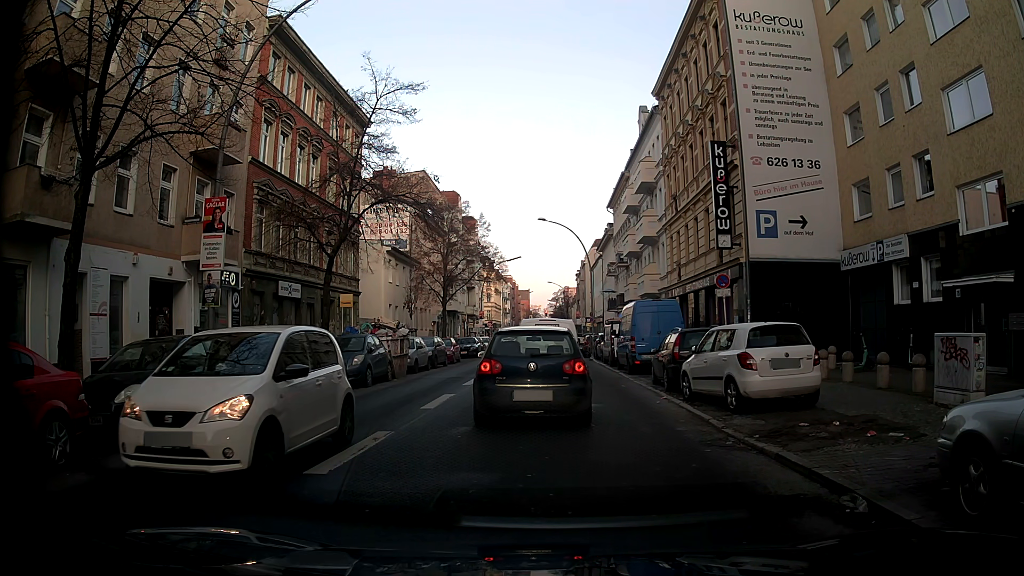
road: tertiary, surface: asphalt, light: Day
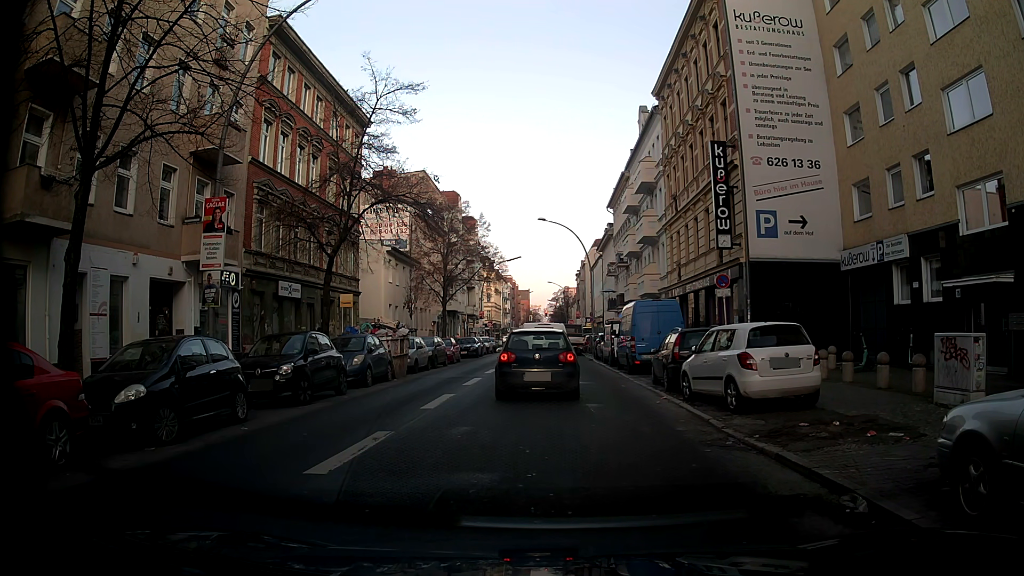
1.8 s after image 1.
(0.0, 0.0) m; 0°
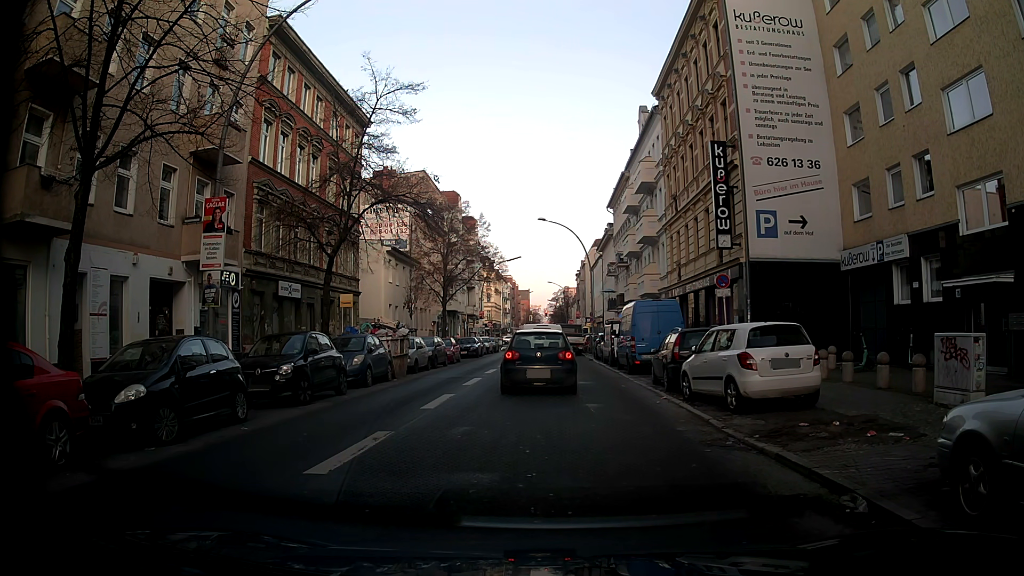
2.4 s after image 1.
(0.0, 0.0) m; 0°
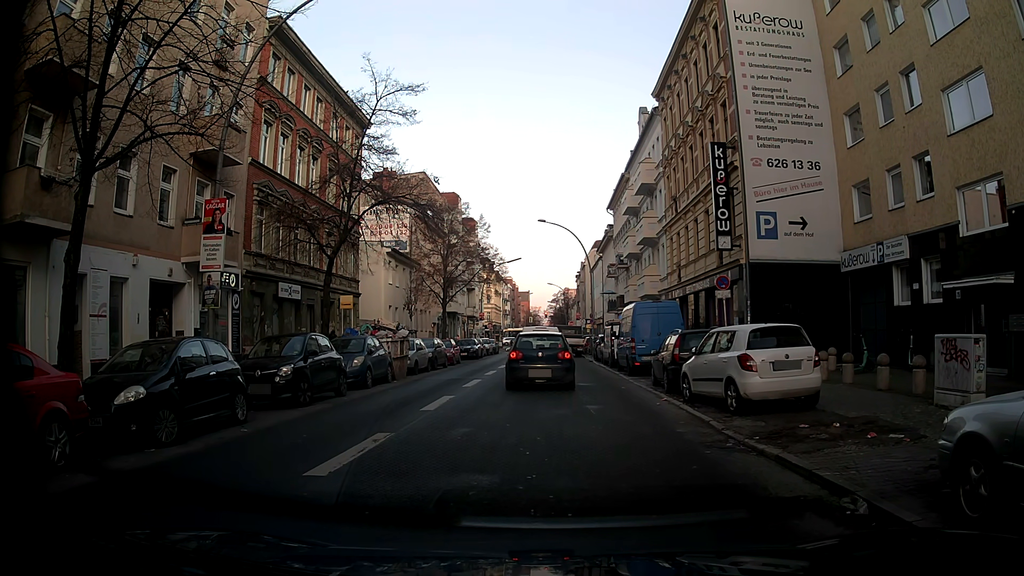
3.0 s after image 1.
(0.0, 0.0) m; 0°
